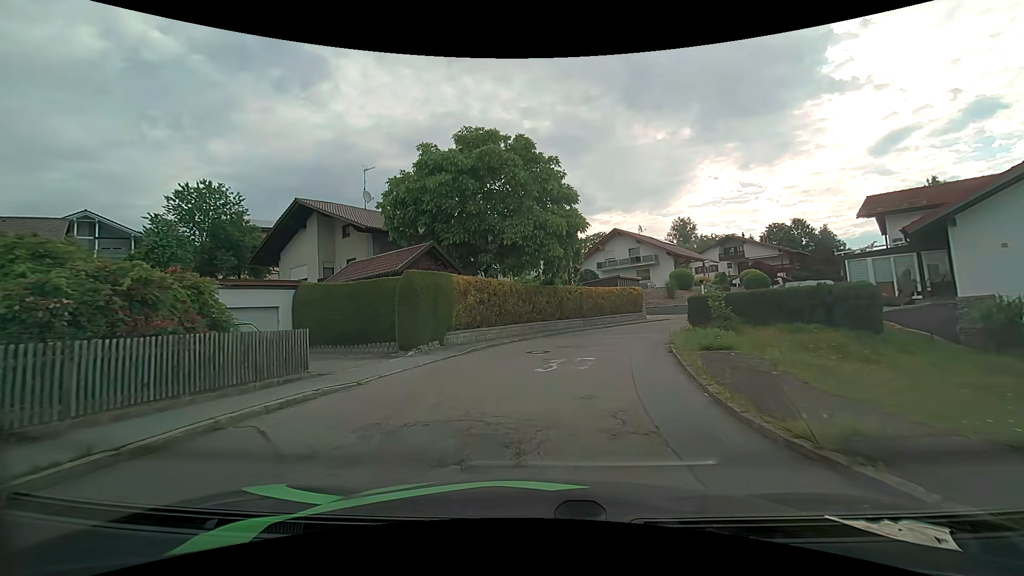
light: Day
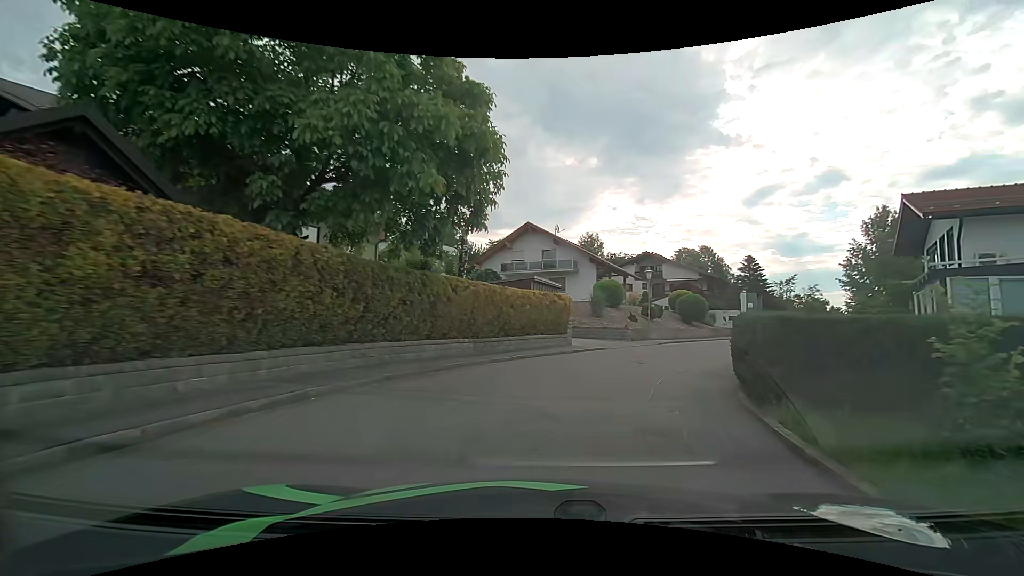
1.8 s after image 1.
(+1.2, +14.0) m; +12°
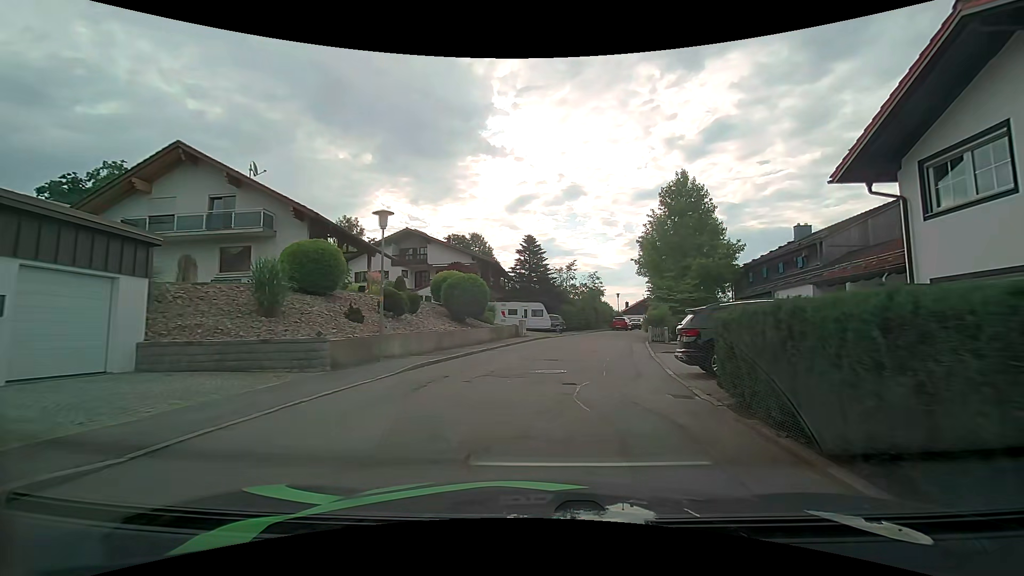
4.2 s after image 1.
(+4.4, +17.4) m; +27°
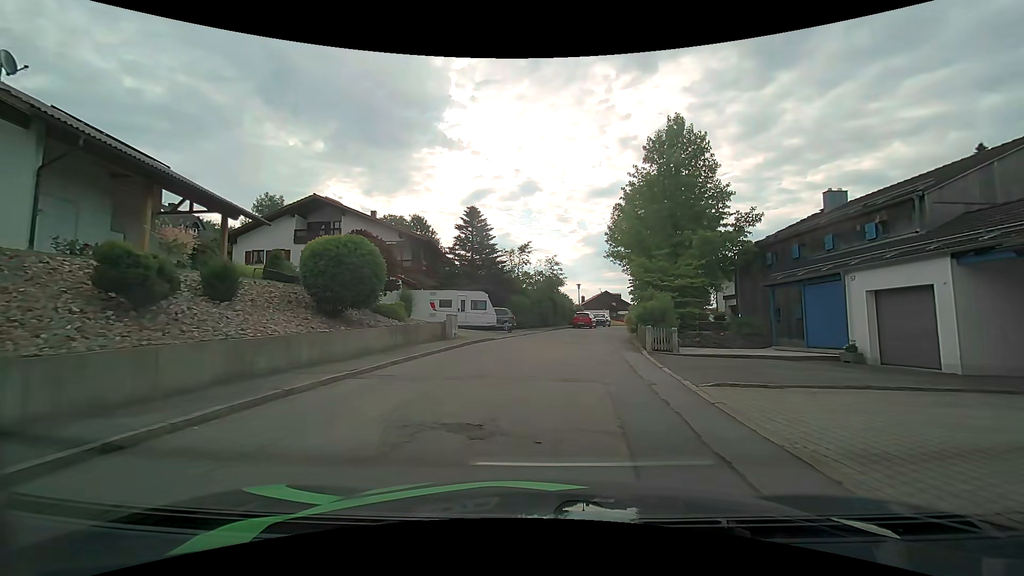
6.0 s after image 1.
(+0.5, +10.5) m; +6°
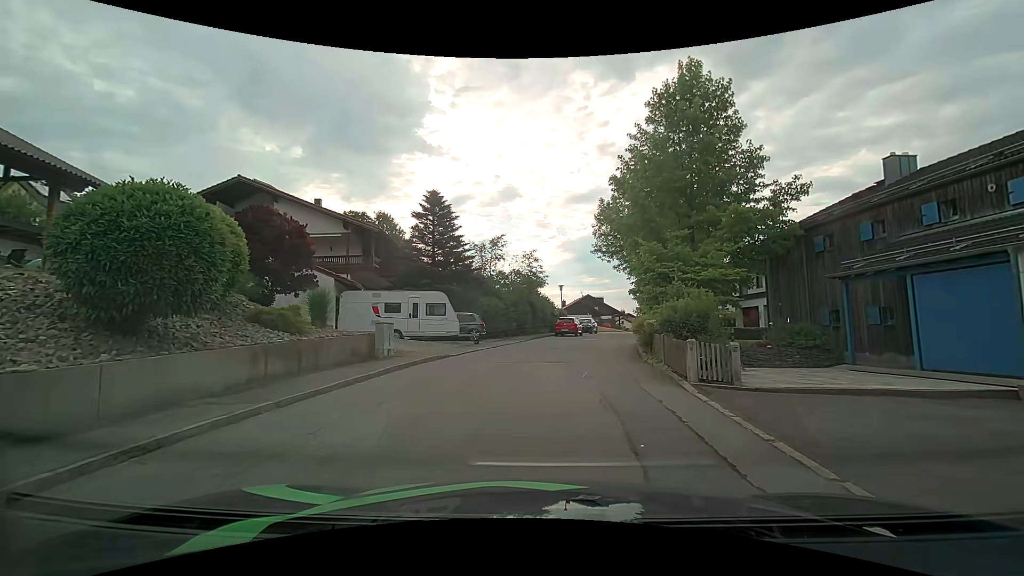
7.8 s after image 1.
(+0.1, +6.8) m; +1°
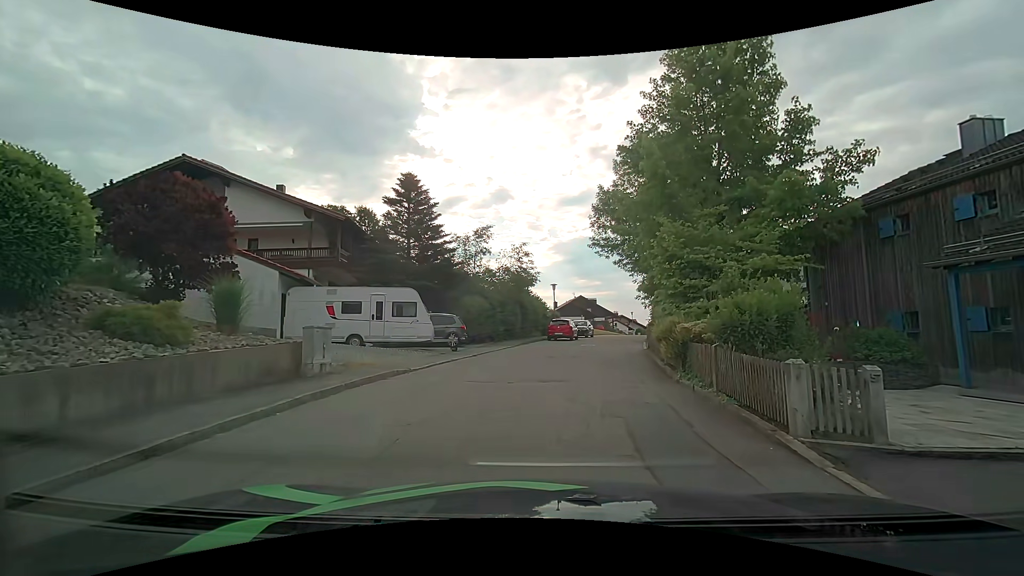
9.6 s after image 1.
(0.0, +4.1) m; 0°
